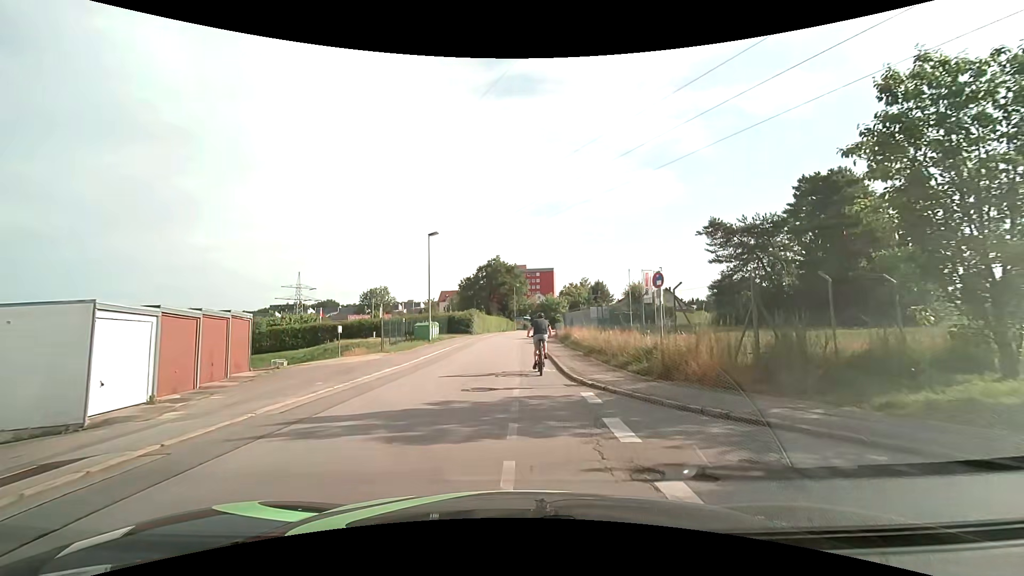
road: residential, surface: asphalt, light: Day
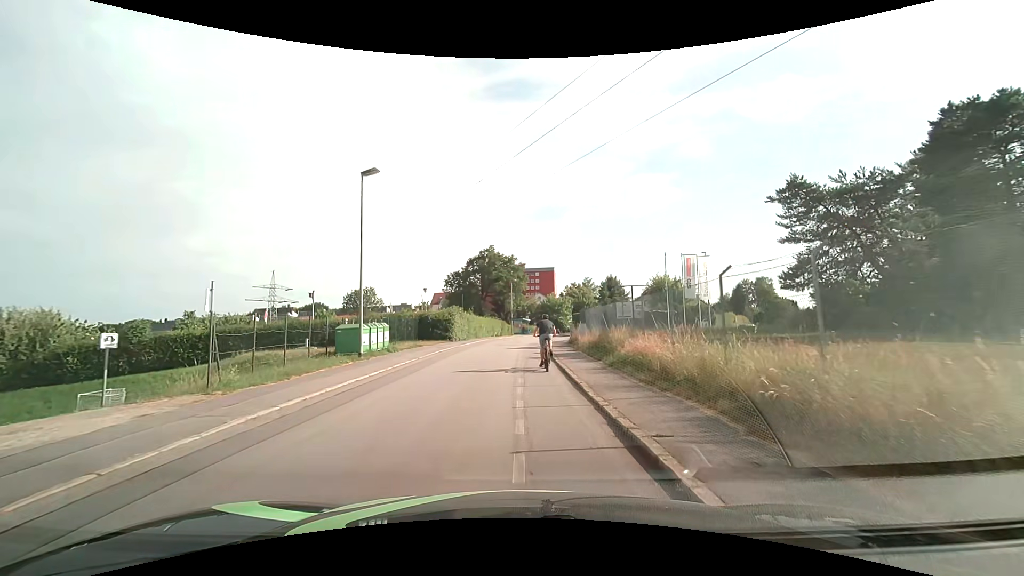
(+0.1, +15.7) m; 0°
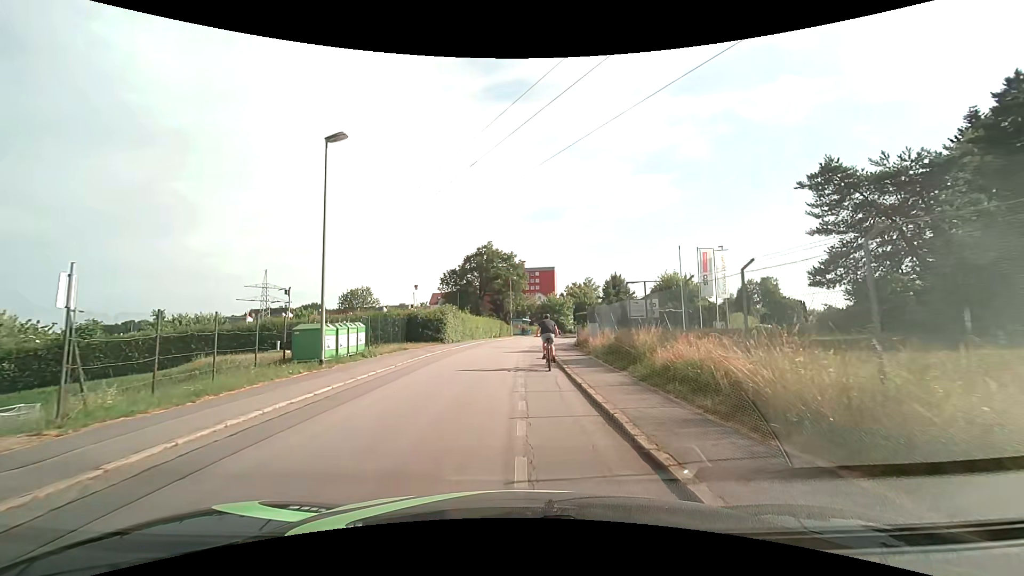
(0.0, +4.1) m; +1°
(0, +10) (0, +20) (0, +30) (+1, +40) (+2, +50) (+4, +60) (+5, +70) (+8, +79) (+11, +89) (+14, +98) m
